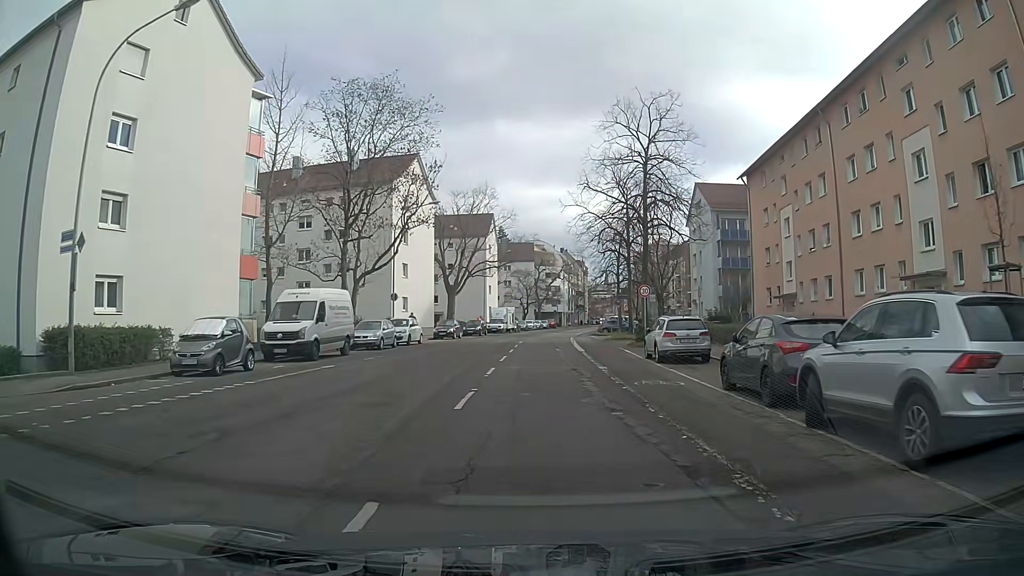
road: residential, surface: asphalt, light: Day
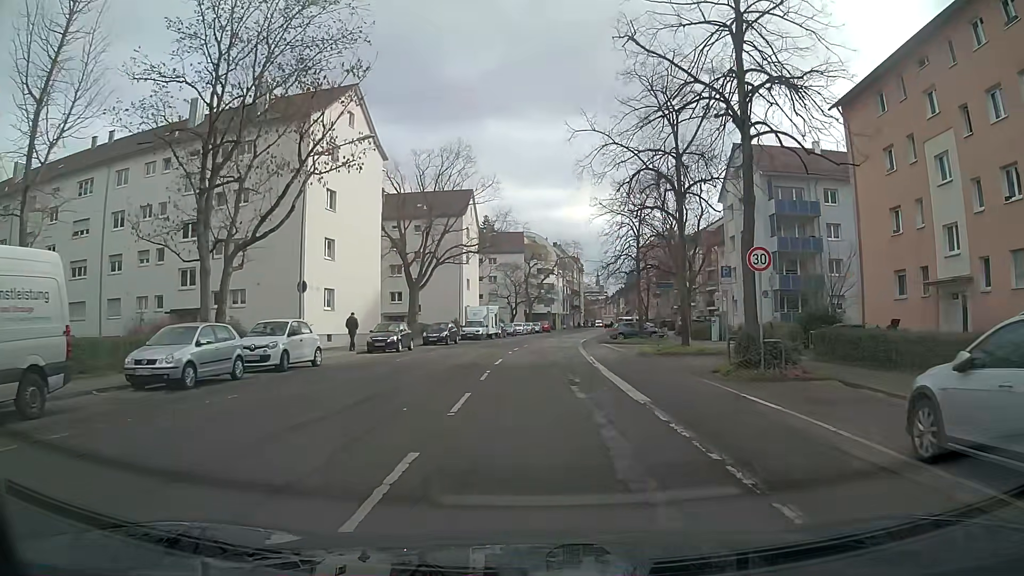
(+0.5, +18.3) m; +3°
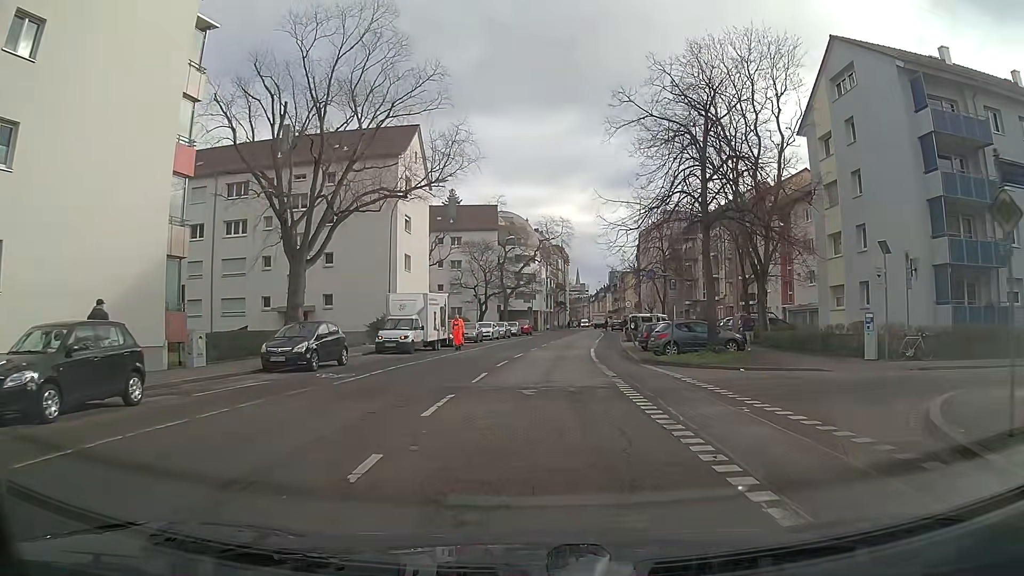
(-0.2, +24.3) m; +2°
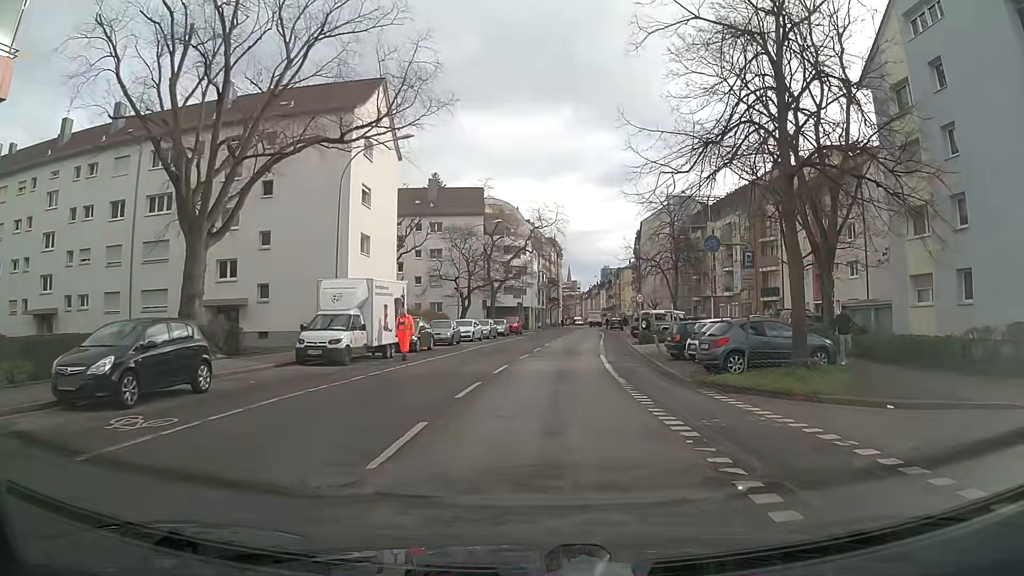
(-0.1, +9.5) m; 0°
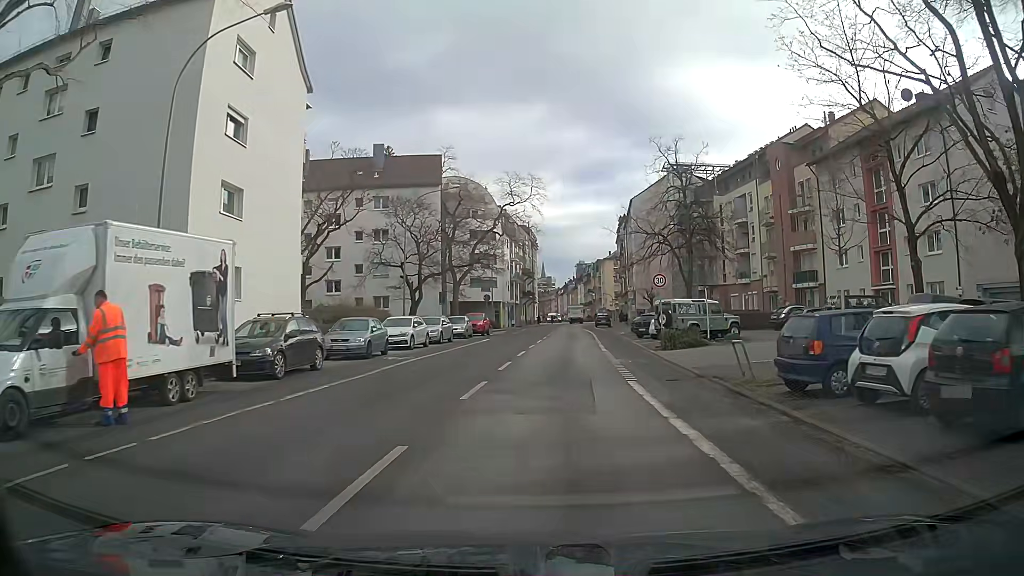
(+0.2, +14.1) m; +1°
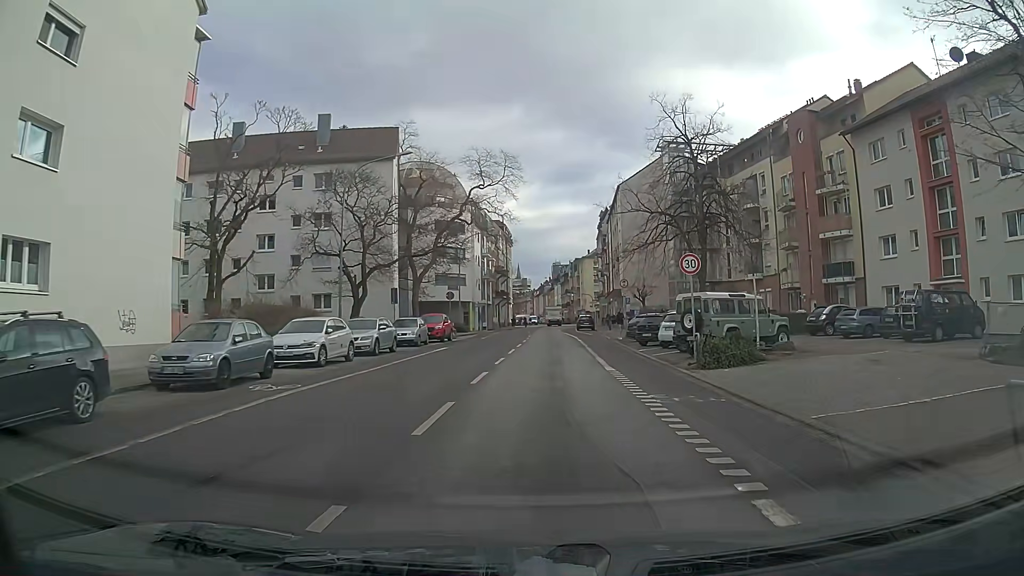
(+0.3, +9.5) m; +2°
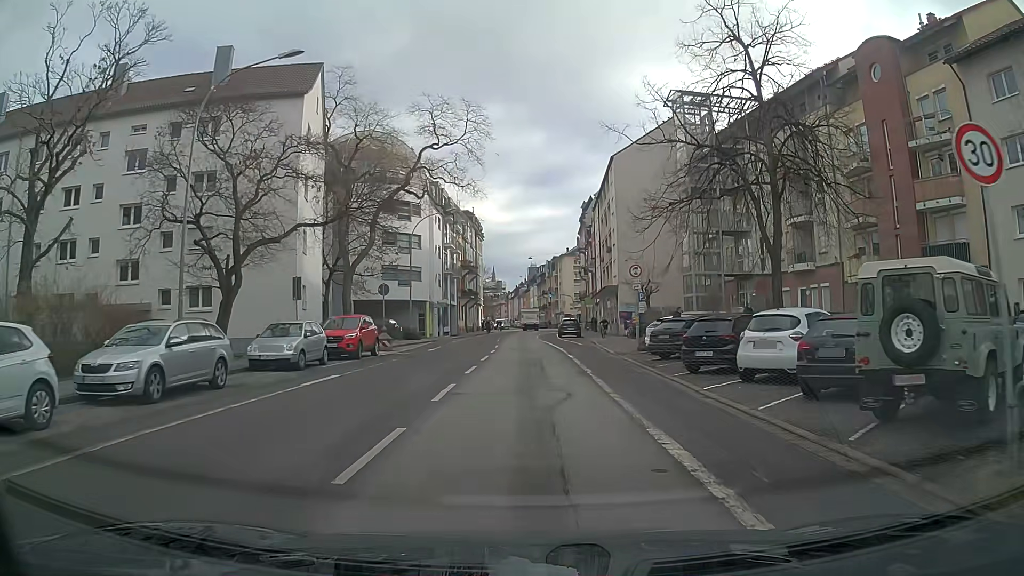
(+0.4, +14.2) m; +4°
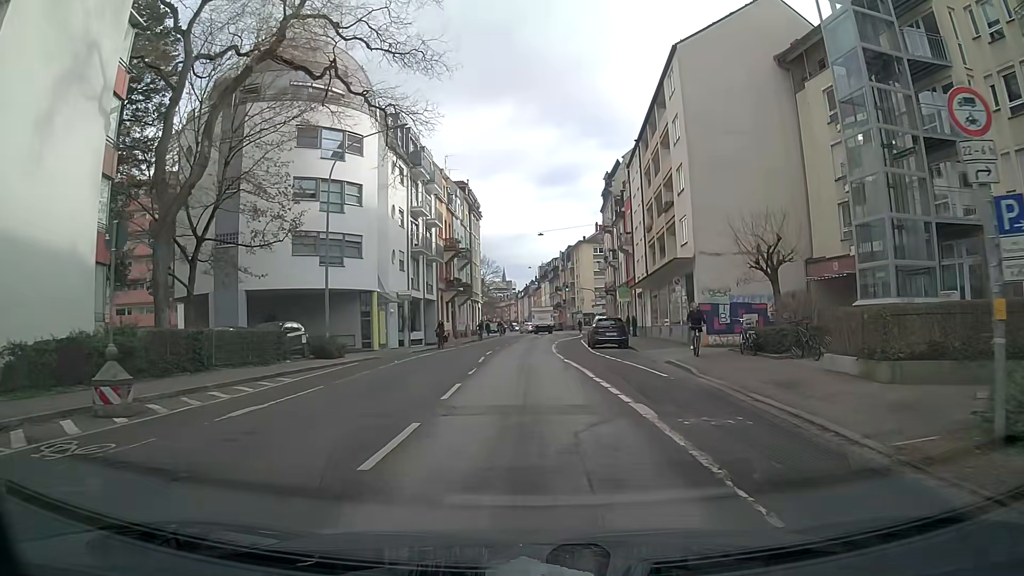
(-0.4, +23.3) m; -2°
